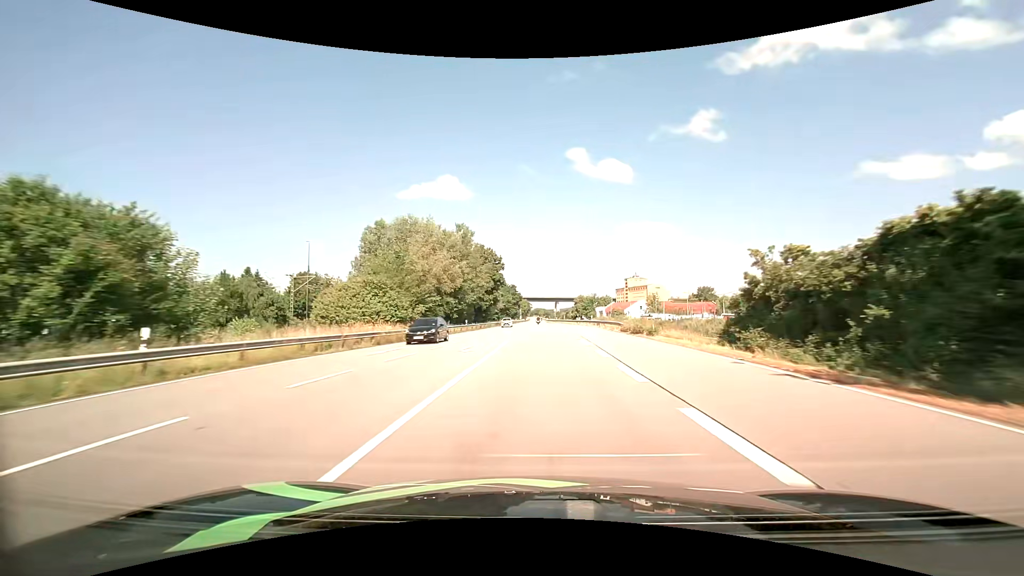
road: primary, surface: asphalt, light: Day
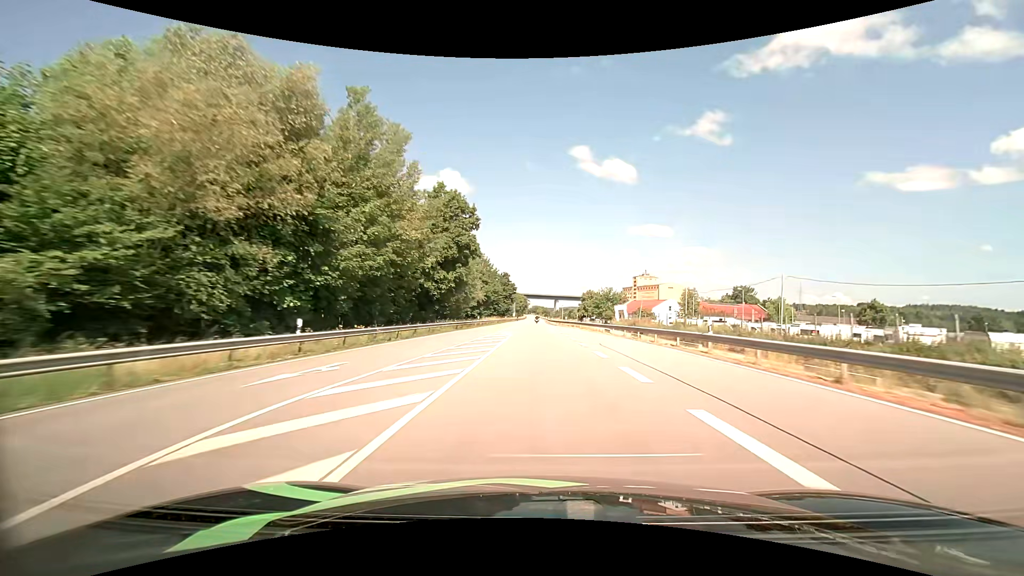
(-0.1, +42.3) m; 0°
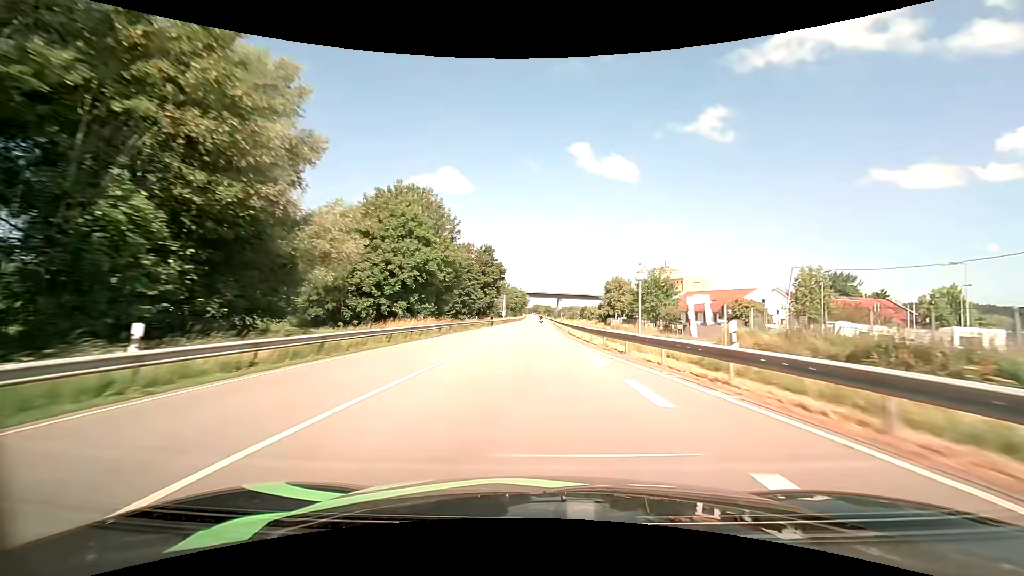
(+0.1, +57.0) m; 0°
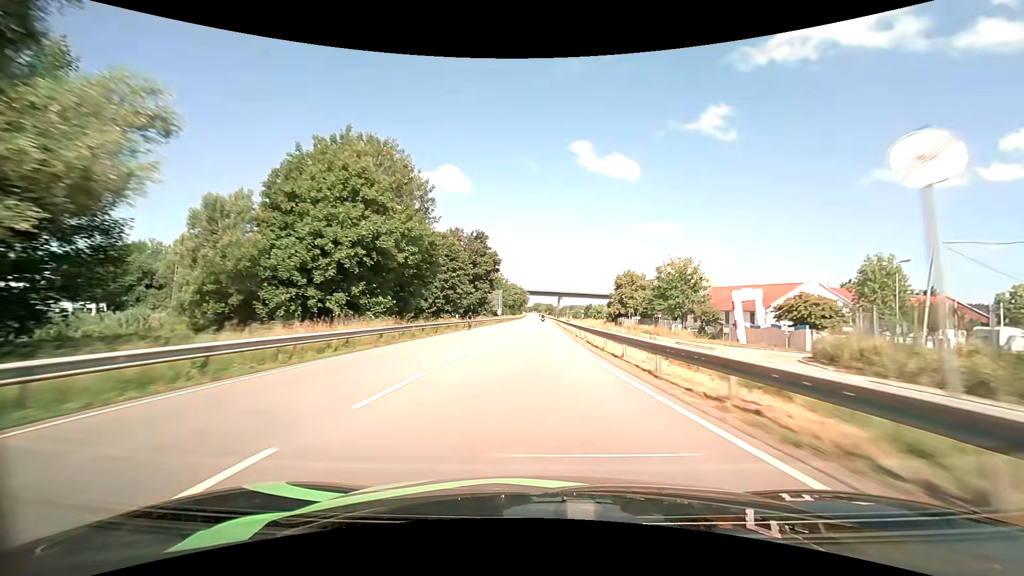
(0.0, +14.4) m; 0°
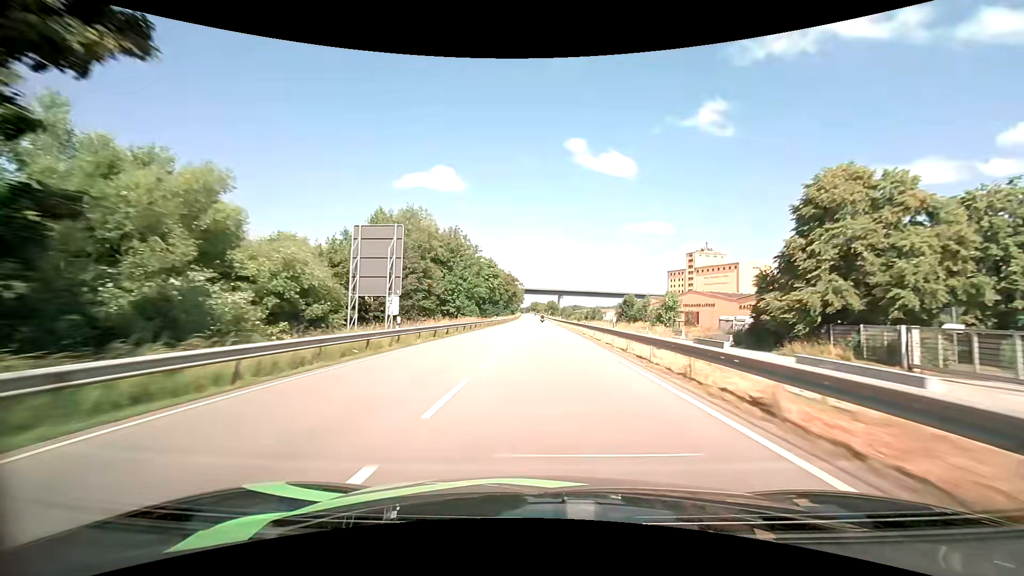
(-0.2, +72.9) m; 0°
(0, +10) (0, +20) (0, +30) (0, +40) (0, +50) (0, +60) (0, +70) (0, +80) (0, +90) (0, +100) m
